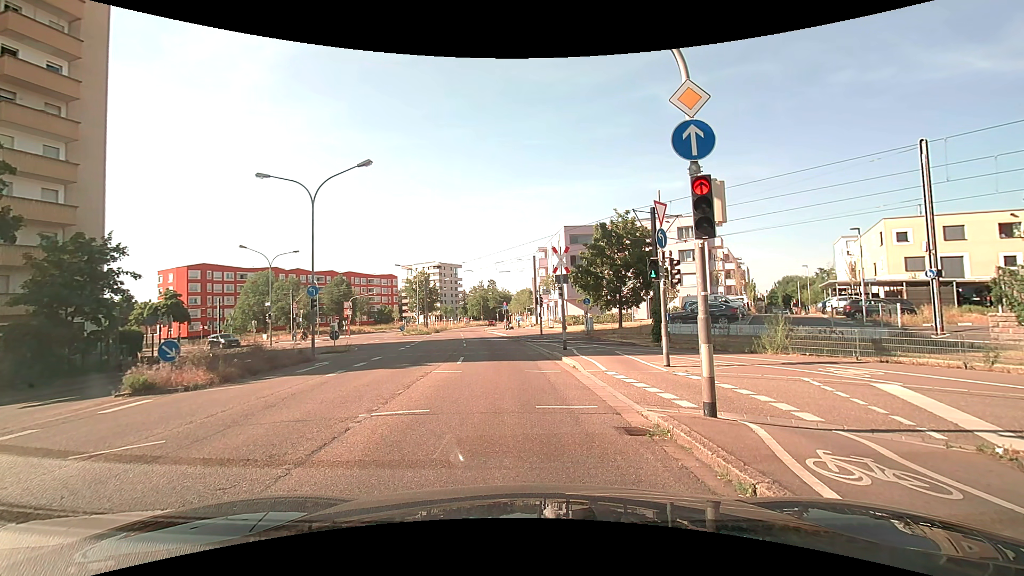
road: secondary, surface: asphalt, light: Day
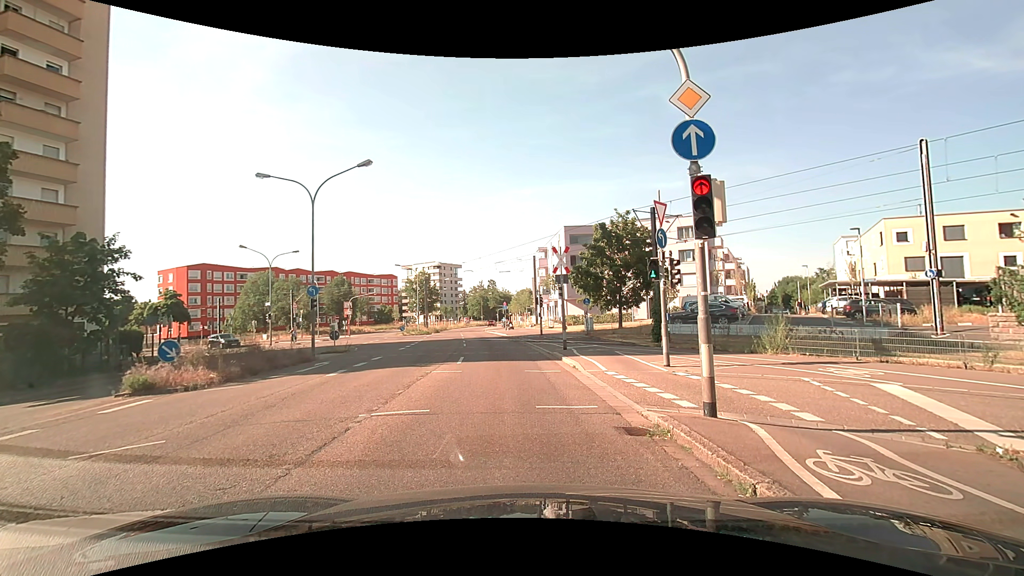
(0.0, 0.0) m; 0°
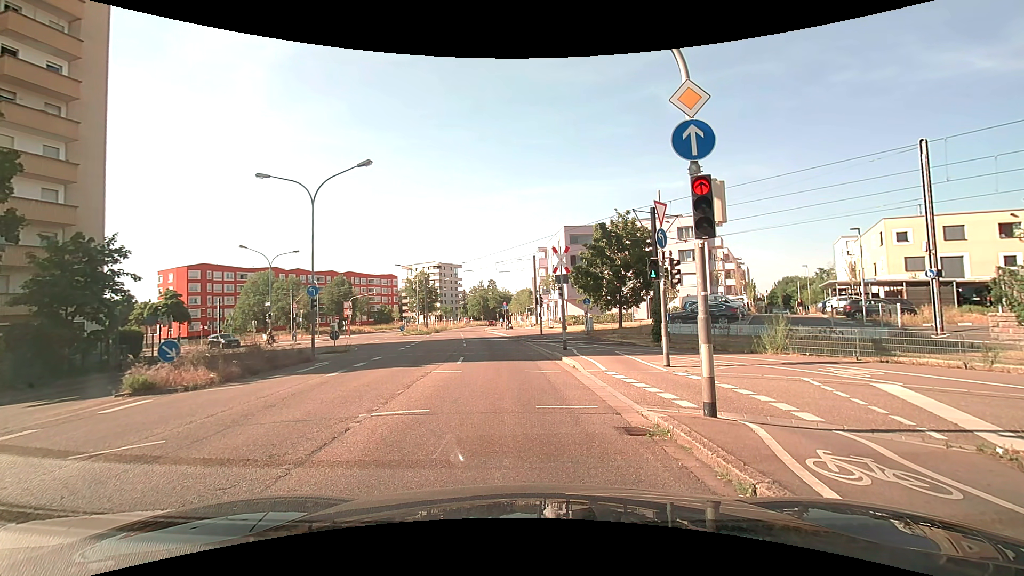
(0.0, 0.0) m; 0°
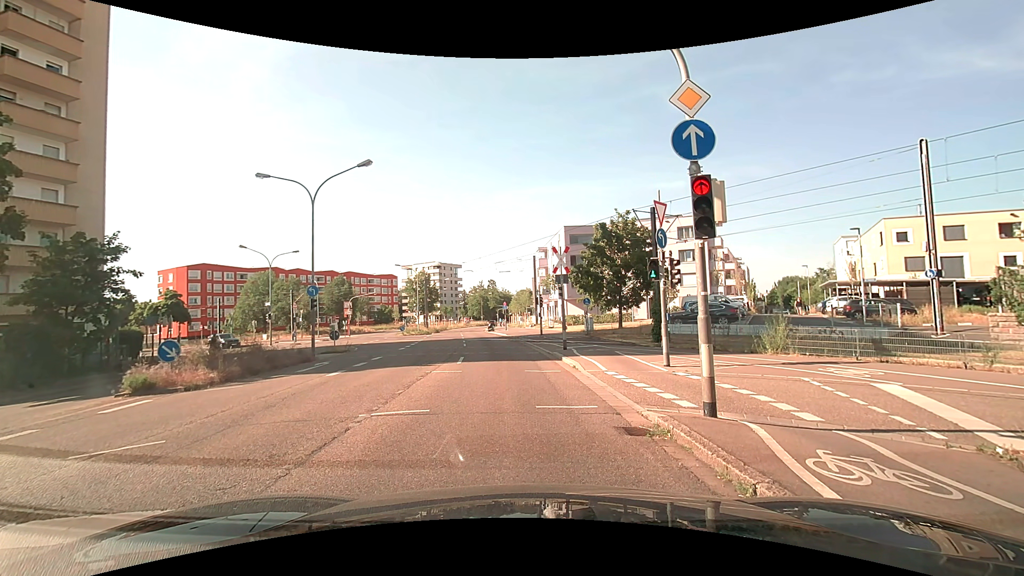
(0.0, 0.0) m; 0°
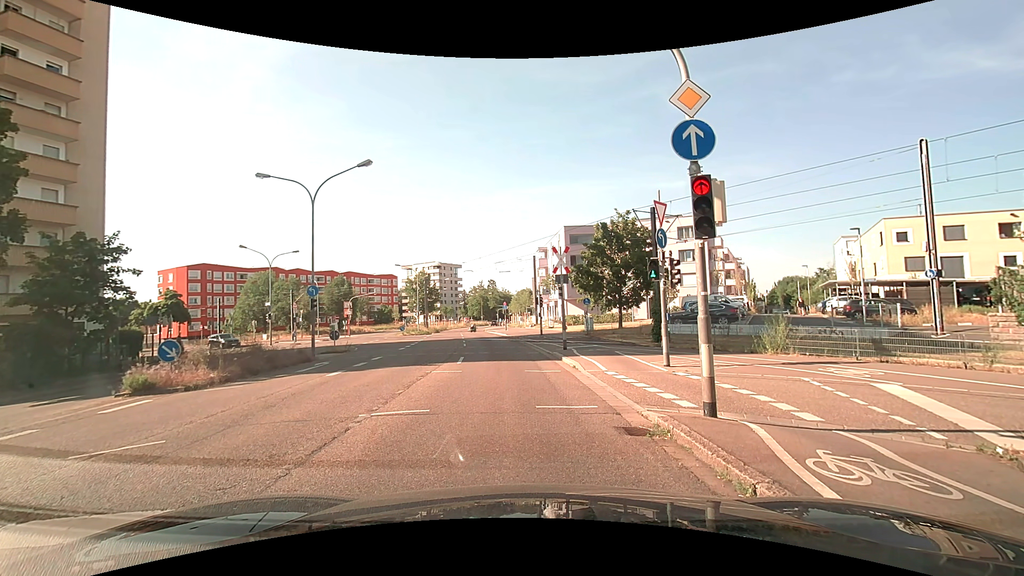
(0.0, 0.0) m; 0°
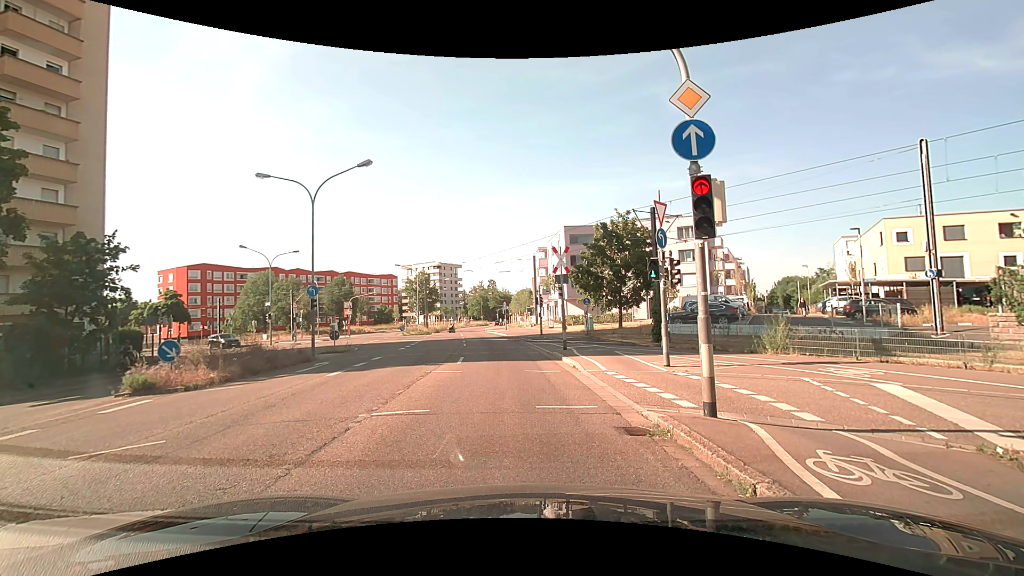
(0.0, 0.0) m; 0°
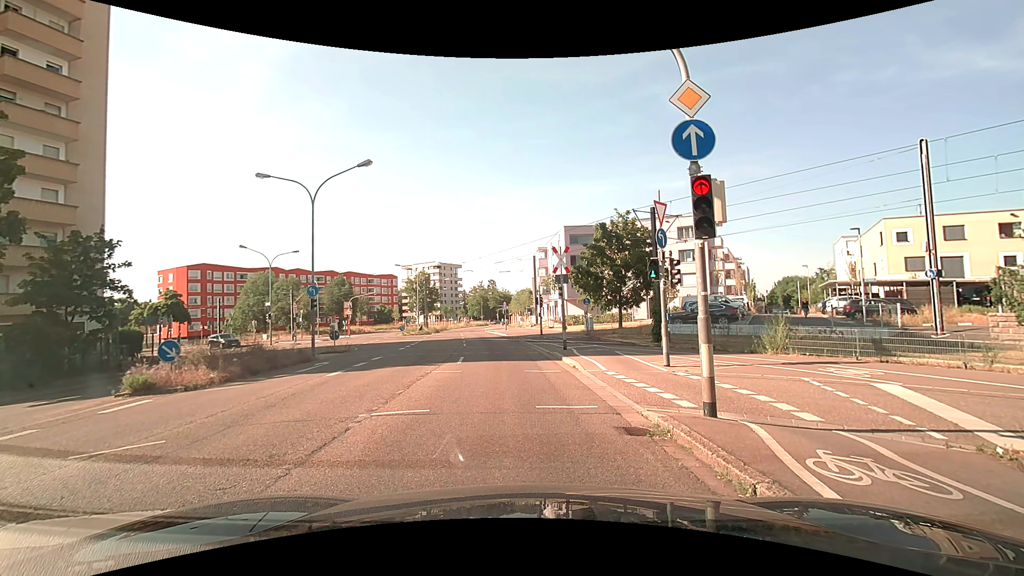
(0.0, 0.0) m; 0°
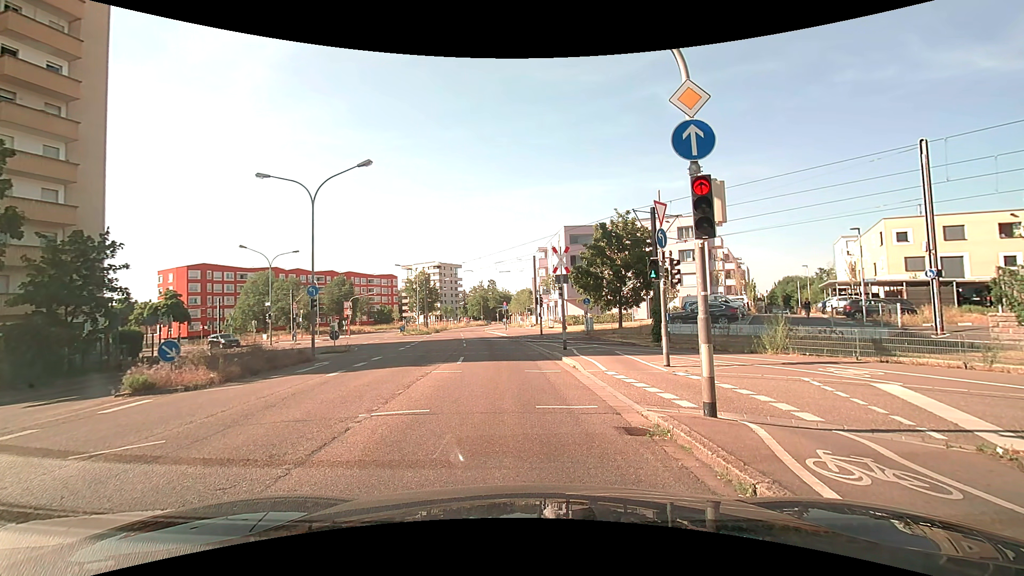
(0.0, 0.0) m; 0°
